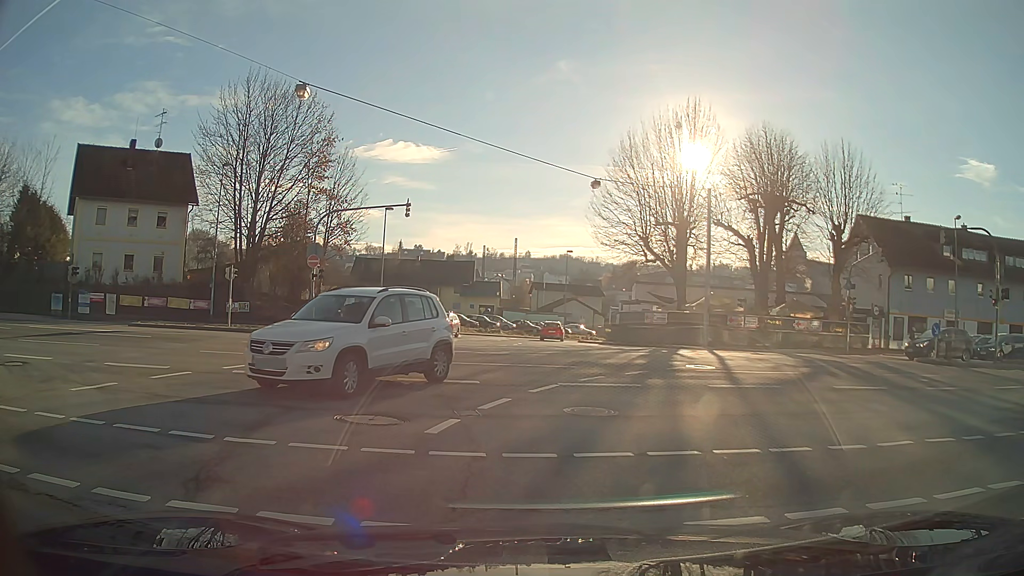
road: unclassified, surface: asphalt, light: Day
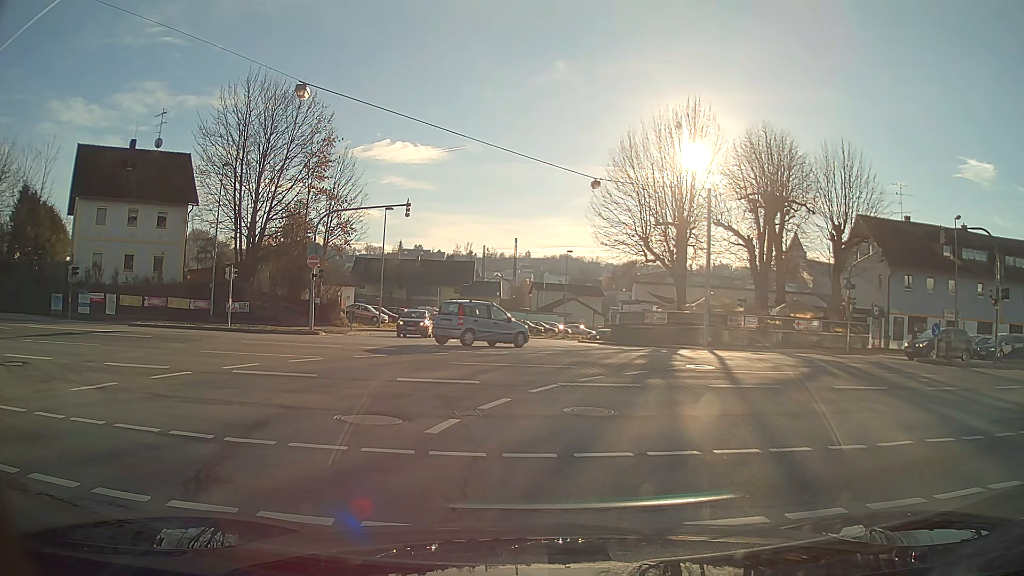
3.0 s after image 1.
(0.0, 0.0) m; 0°
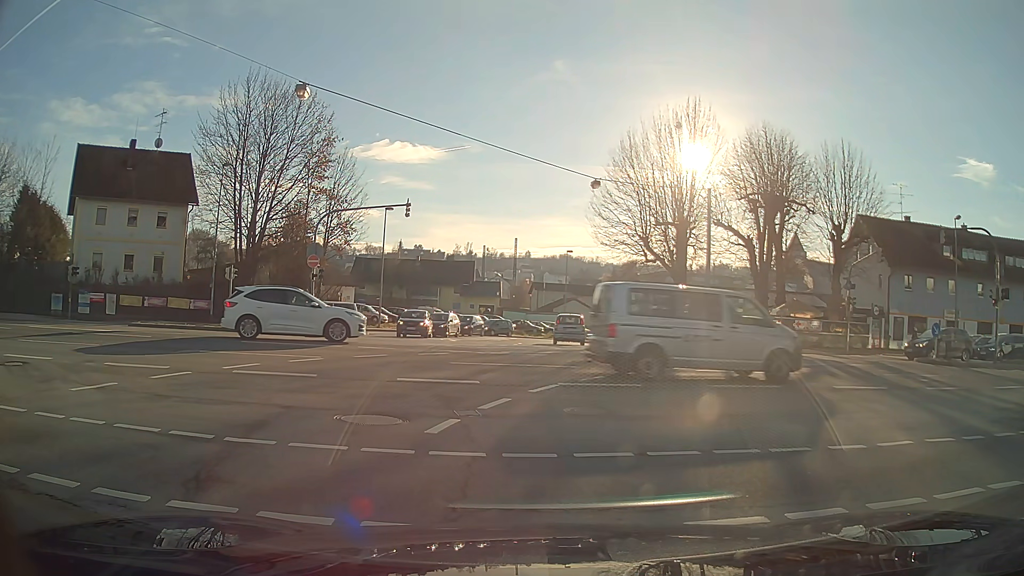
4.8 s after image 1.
(0.0, 0.0) m; 0°
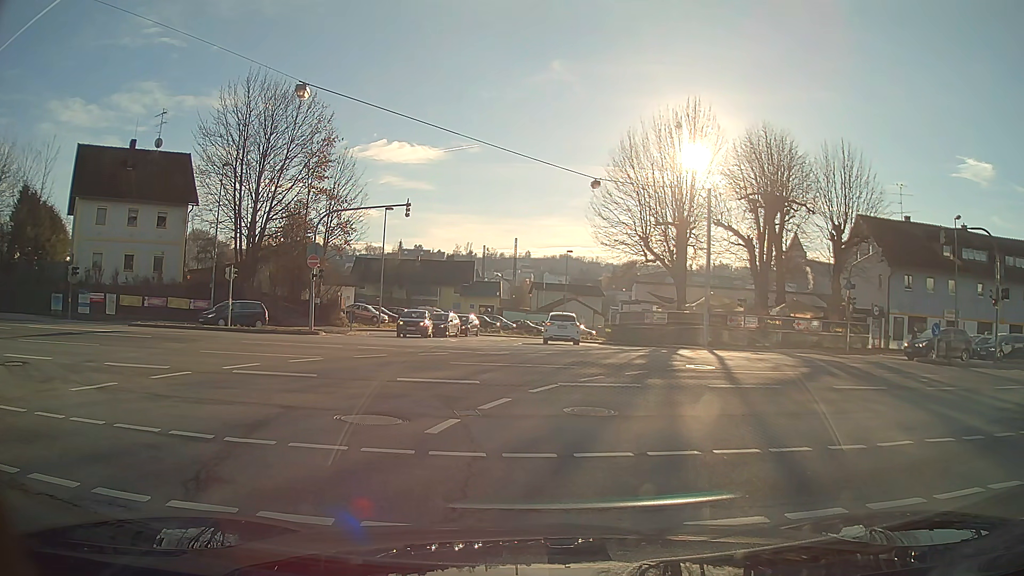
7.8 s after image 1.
(0.0, 0.0) m; 0°
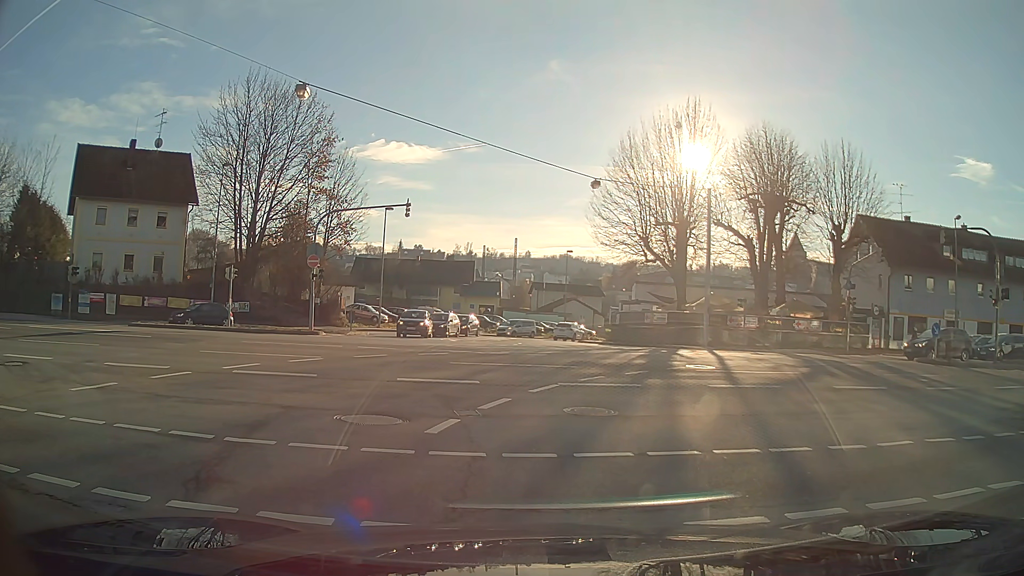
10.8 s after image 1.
(0.0, 0.0) m; 0°
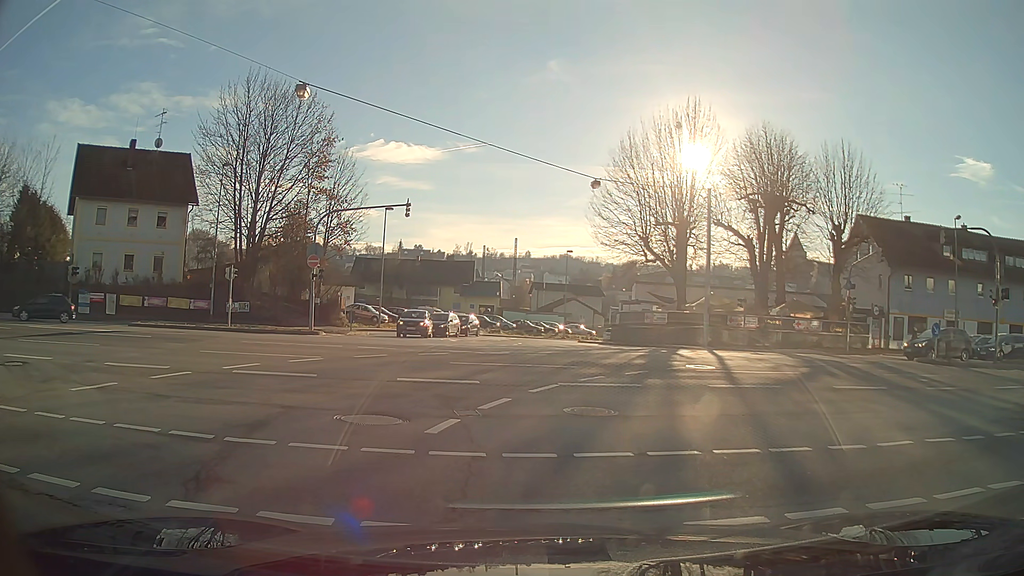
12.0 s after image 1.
(0.0, 0.0) m; 0°
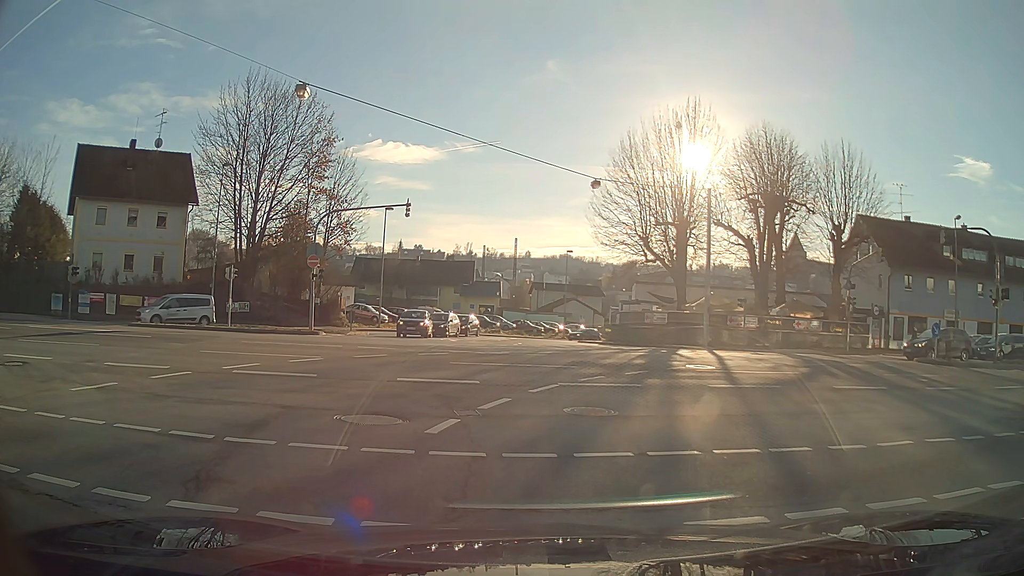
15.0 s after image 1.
(0.0, 0.0) m; 0°
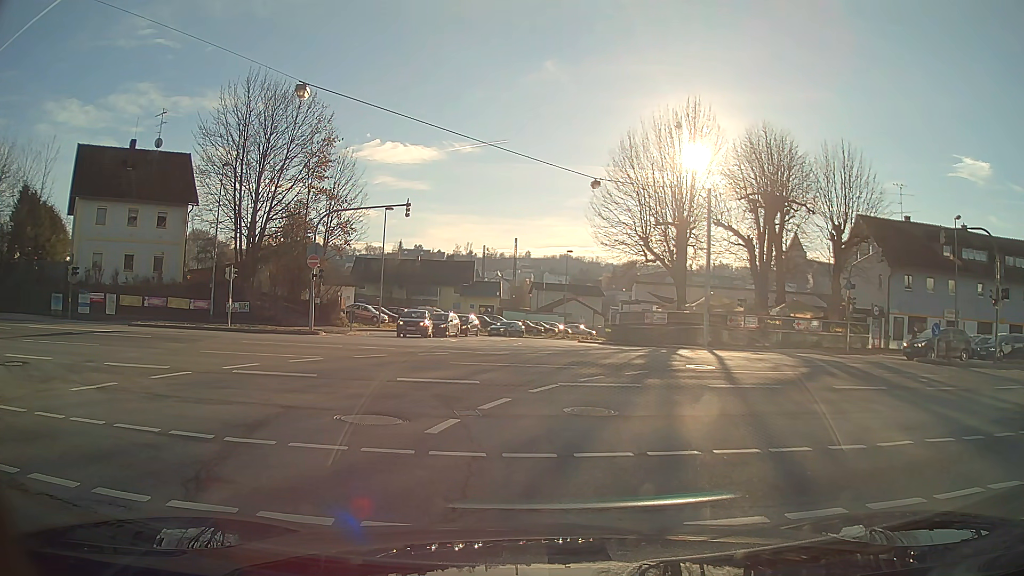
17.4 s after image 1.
(0.0, 0.0) m; 0°
